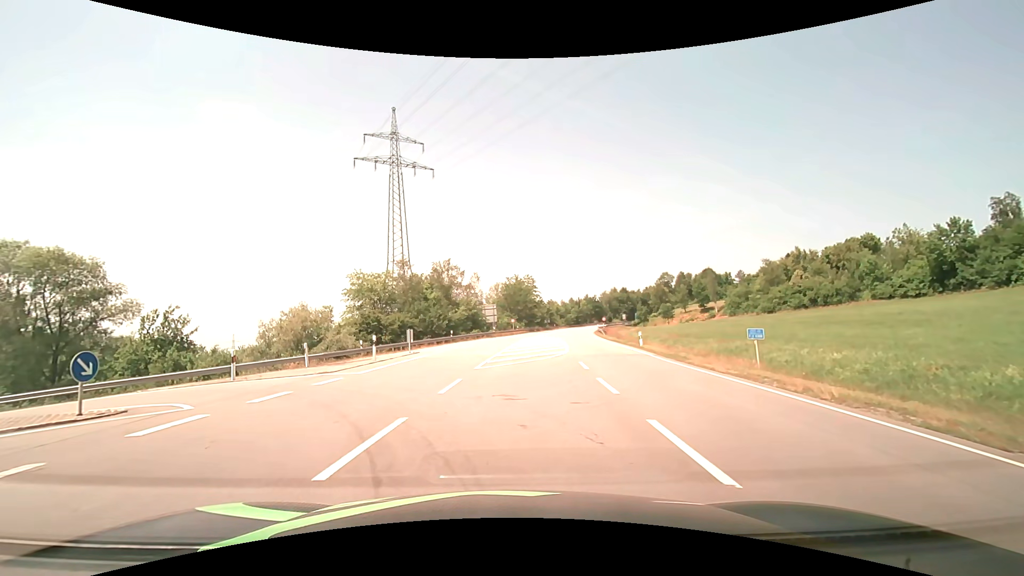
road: primary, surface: asphalt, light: Day
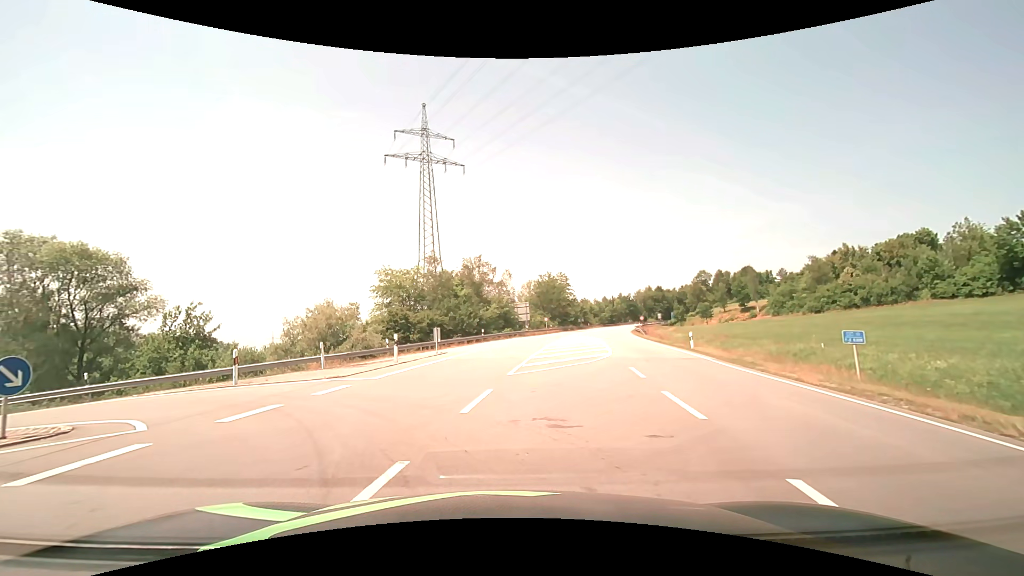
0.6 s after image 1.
(-0.1, +2.6) m; -4°
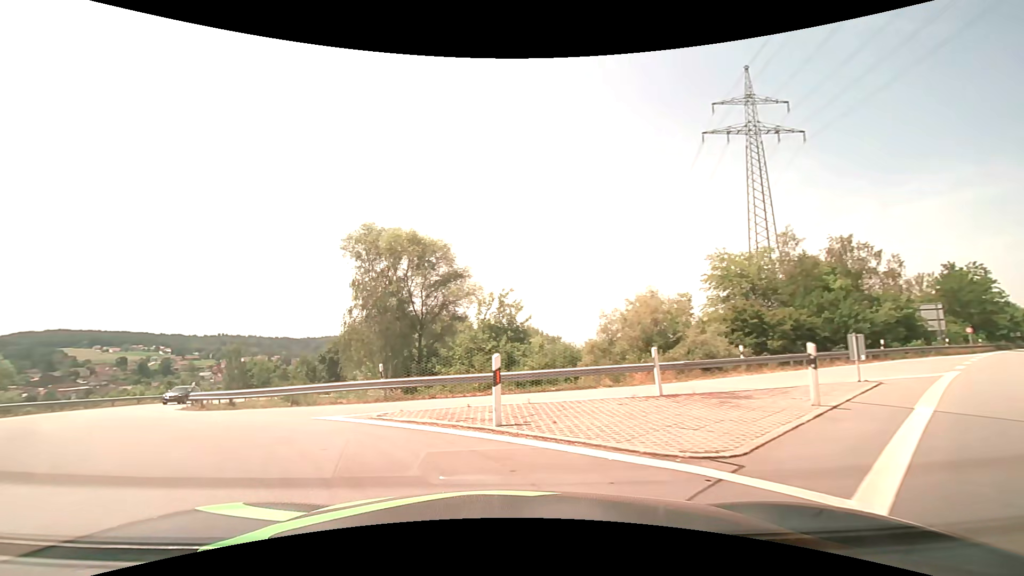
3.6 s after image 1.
(-2.7, +9.9) m; -35°
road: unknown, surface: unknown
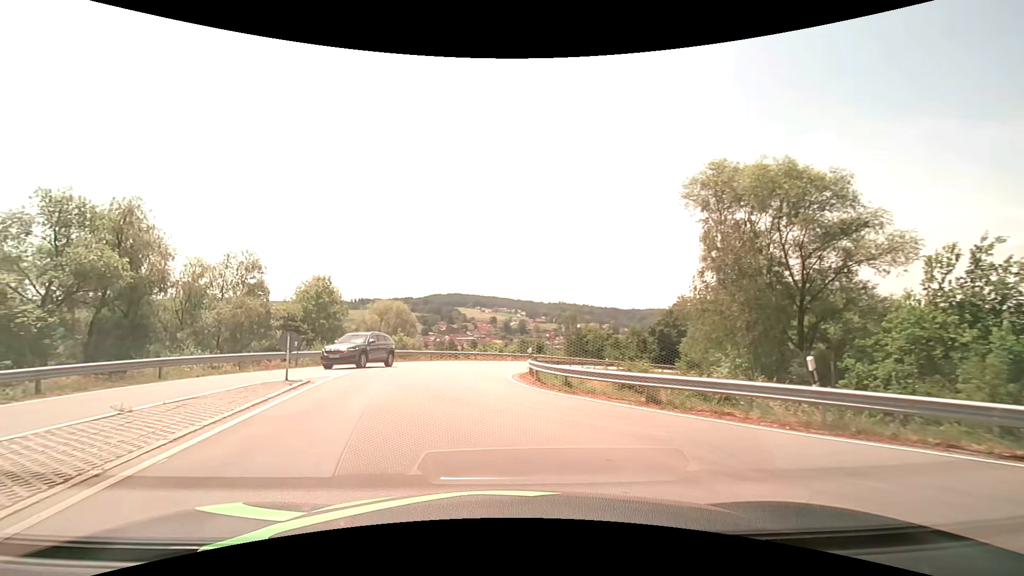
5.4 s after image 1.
(-2.6, +7.7) m; -35°
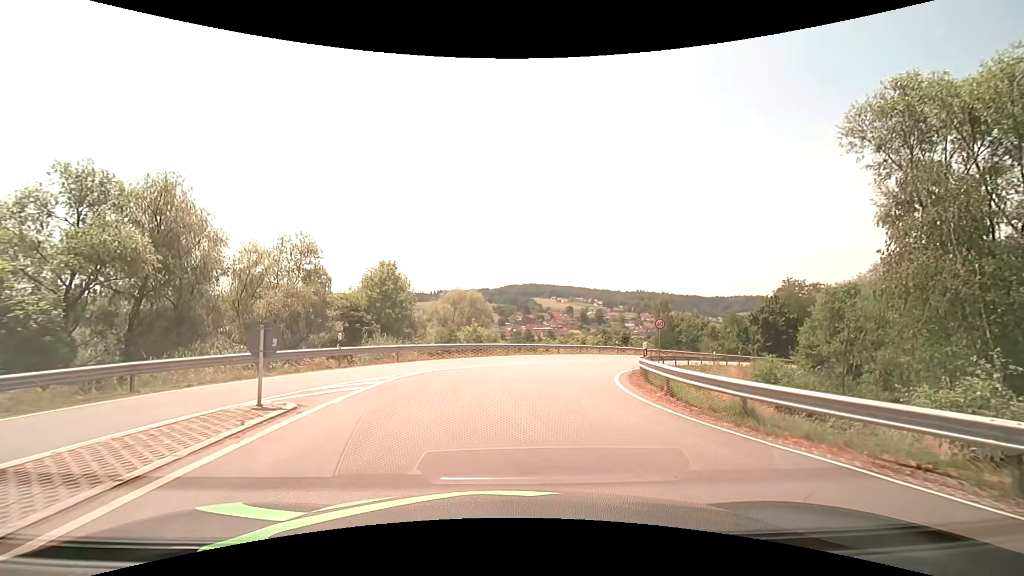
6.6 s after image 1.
(-0.6, +6.7) m; -8°
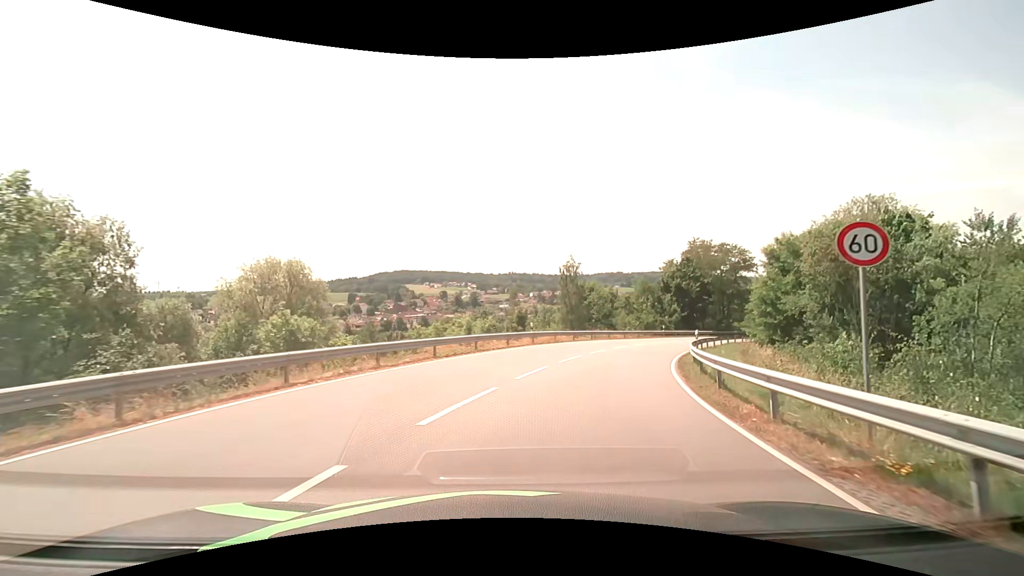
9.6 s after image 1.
(+1.7, +22.1) m; +14°
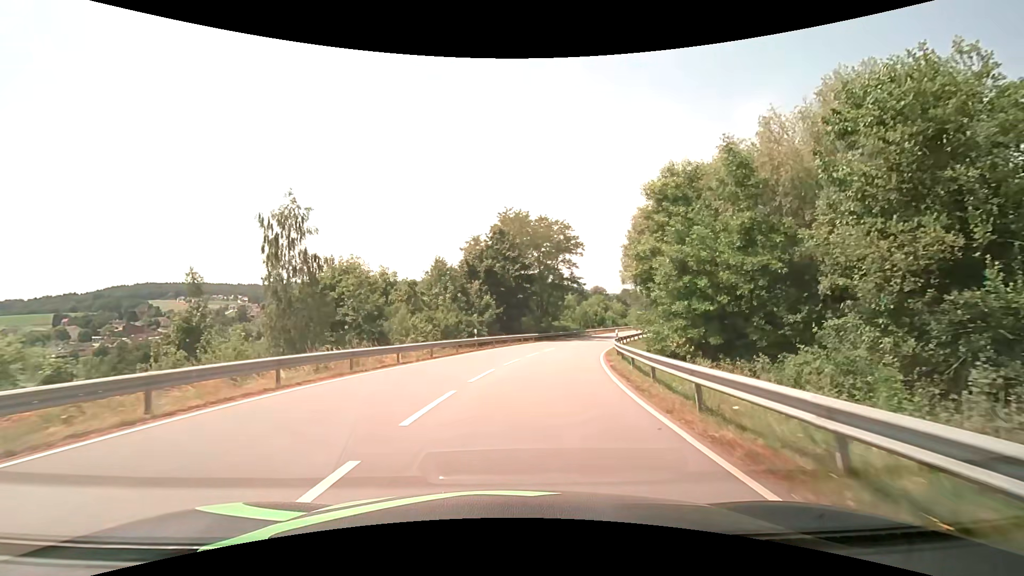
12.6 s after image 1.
(+6.9, +28.1) m; +23°
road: secondary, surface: asphalt
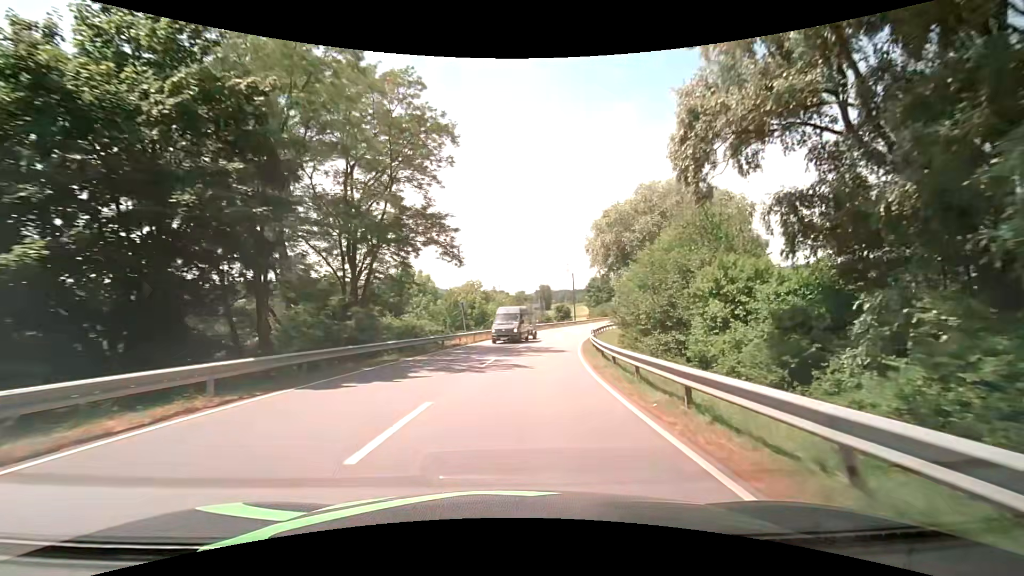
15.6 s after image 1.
(+5.1, +37.3) m; +15°
(0, +10) (+1, +20) (+2, +30) (+4, +40) (+6, +50) (+8, +59) (+11, +69) (+14, +78) (+17, +88) (+21, +97) m
